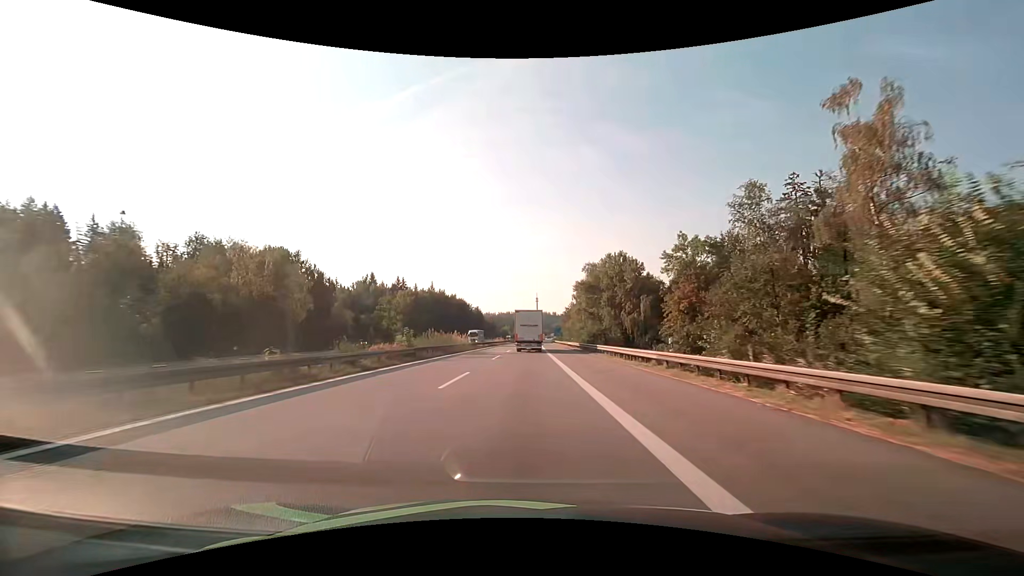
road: motorway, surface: asphalt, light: Day
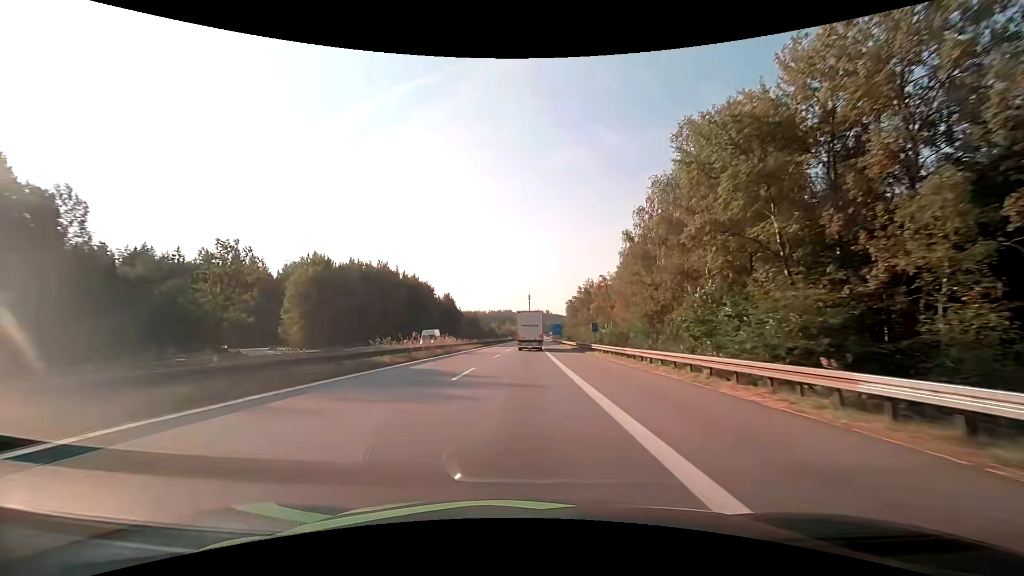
(+0.5, +68.8) m; +1°
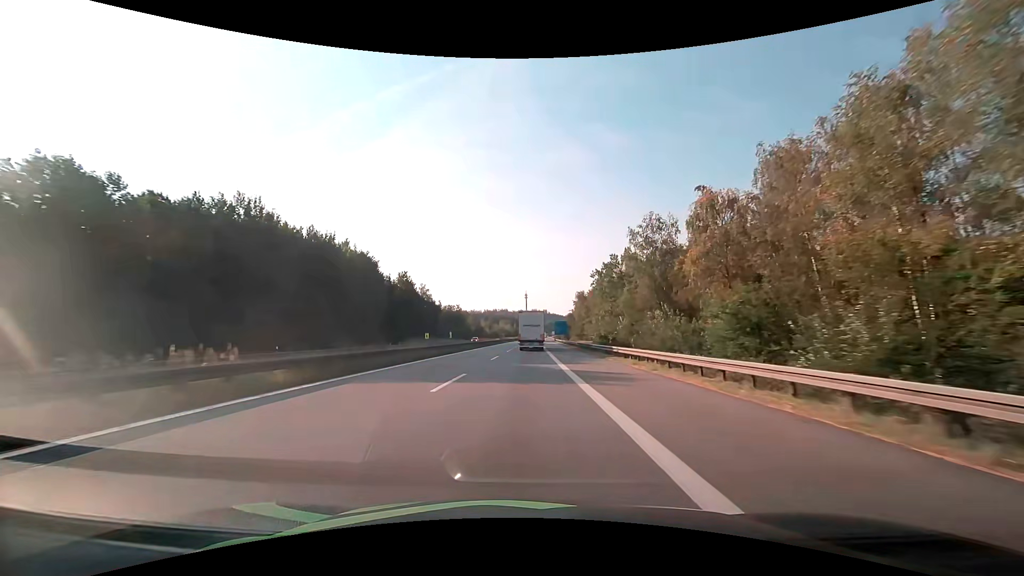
(+0.2, +56.8) m; 0°
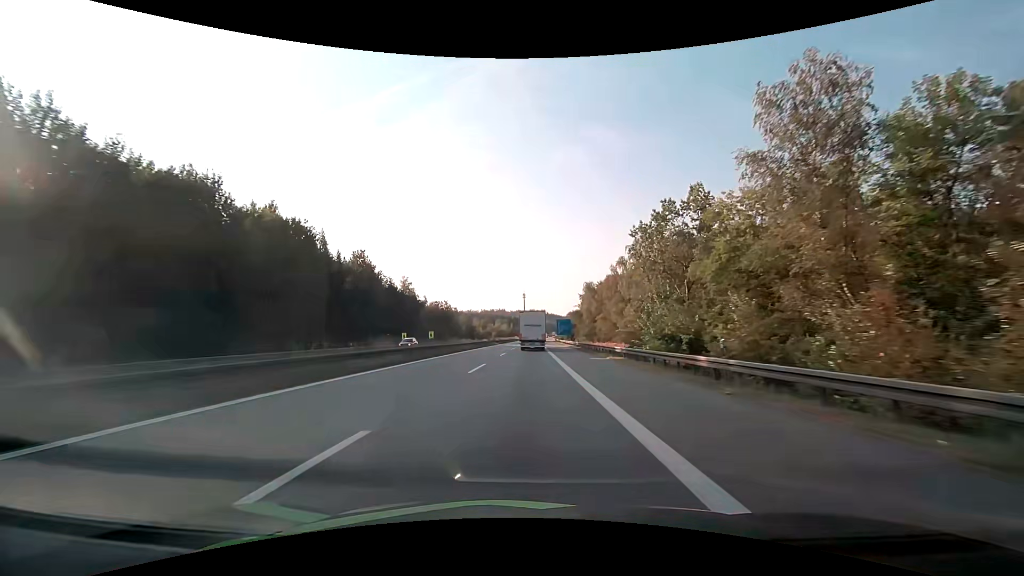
(0.0, +28.9) m; 0°
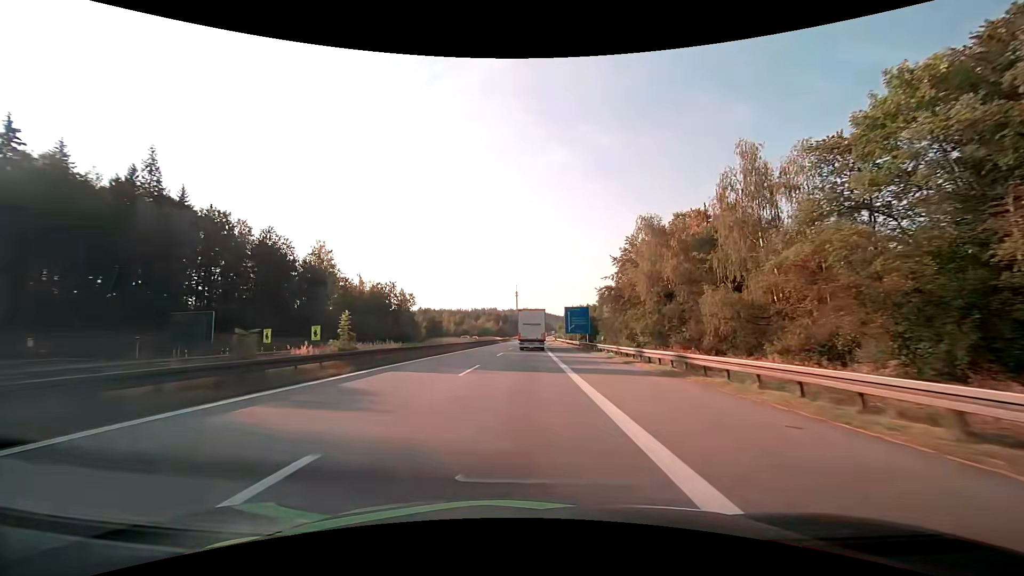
(+0.7, +72.5) m; +1°
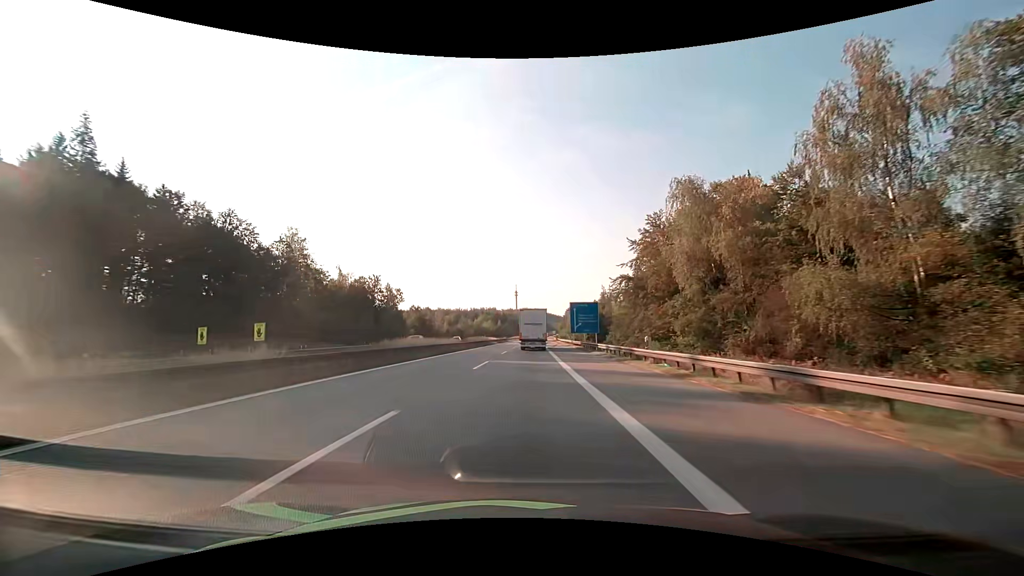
(0.0, +14.4) m; 0°
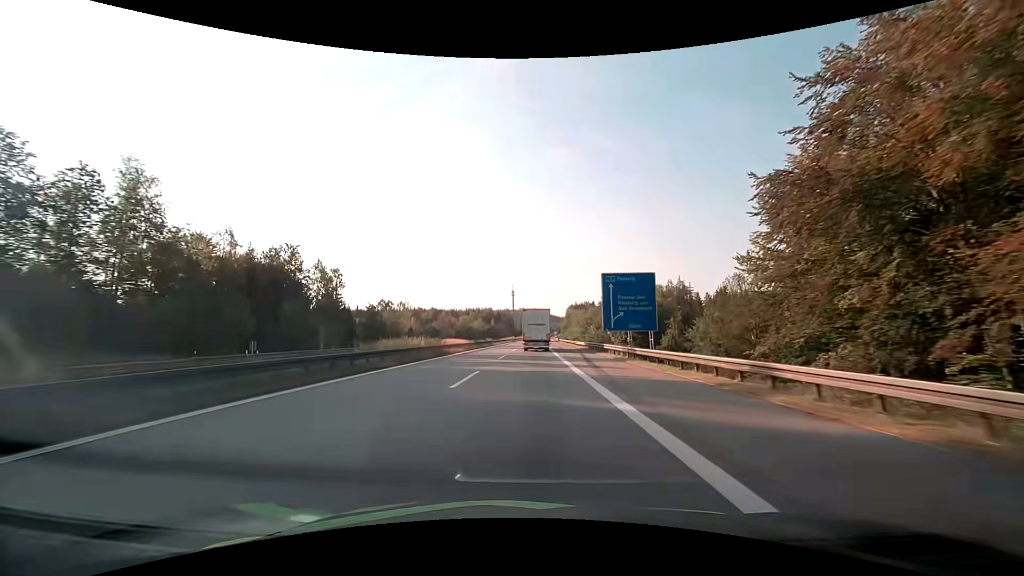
(+0.1, +42.9) m; 0°
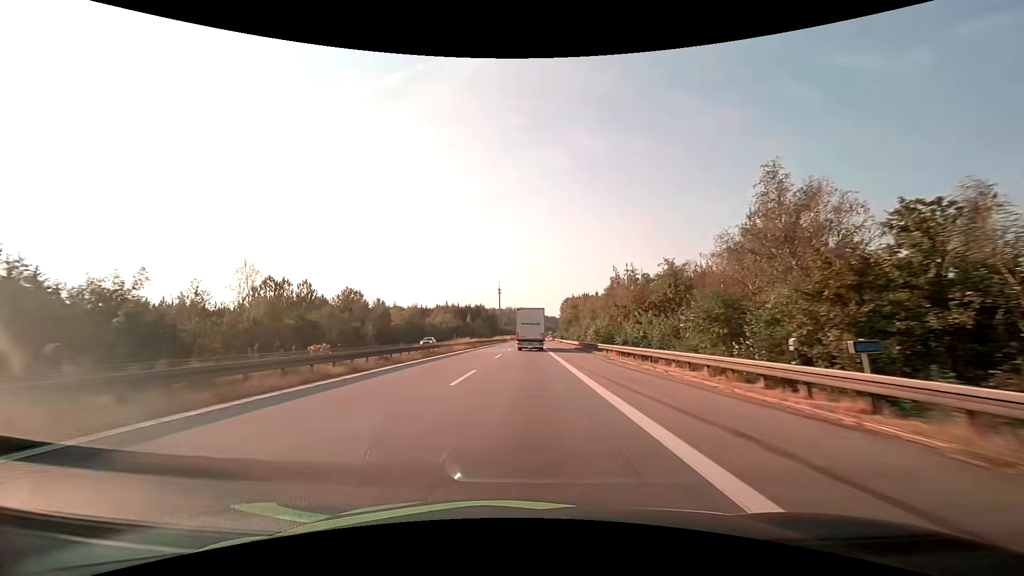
(+0.9, +70.5) m; +1°
(0, +10) (0, +20) (0, +30) (0, +40) (0, +50) (0, +60) (0, +70) (0, +80) (0, +90) (+1, +100) m
